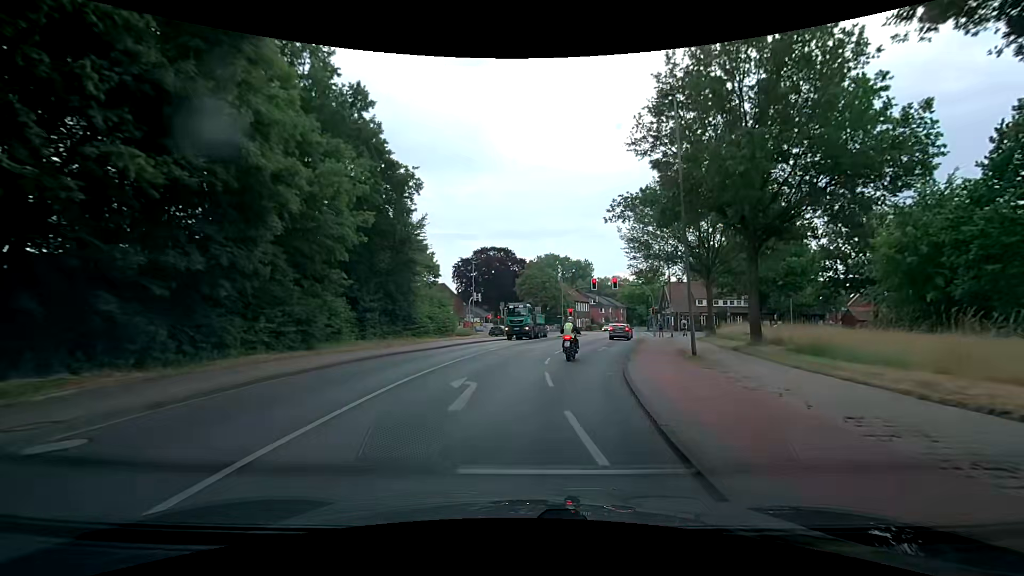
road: secondary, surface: asphalt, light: Day
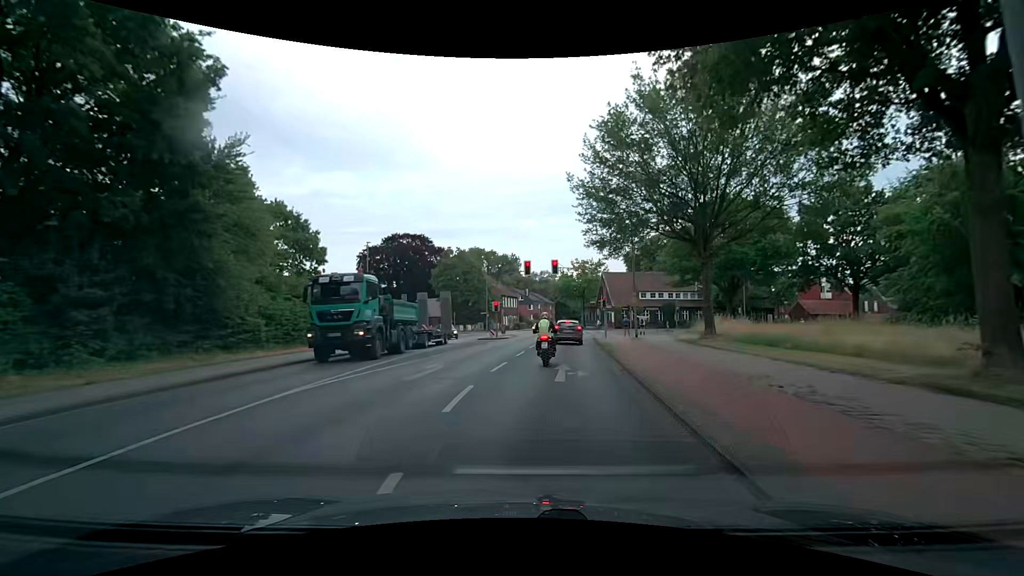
(+1.4, +15.5) m; +9°
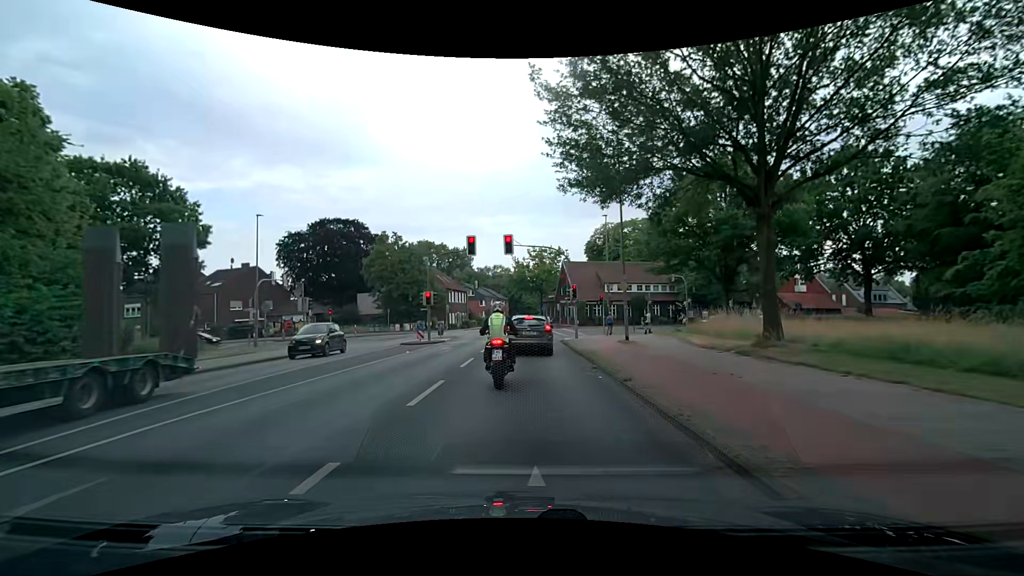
(+0.5, +11.4) m; +4°
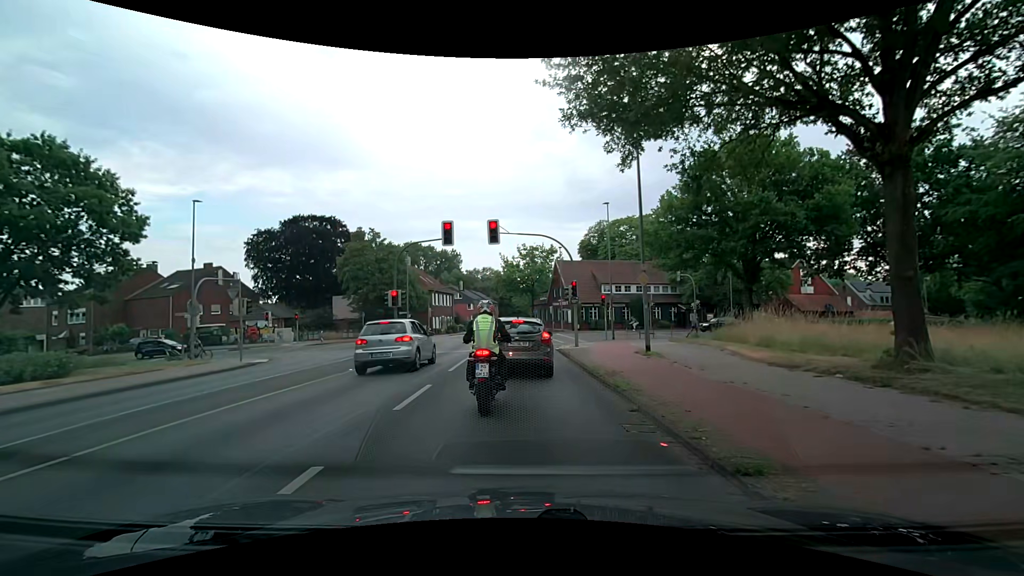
(+0.1, +5.7) m; +1°
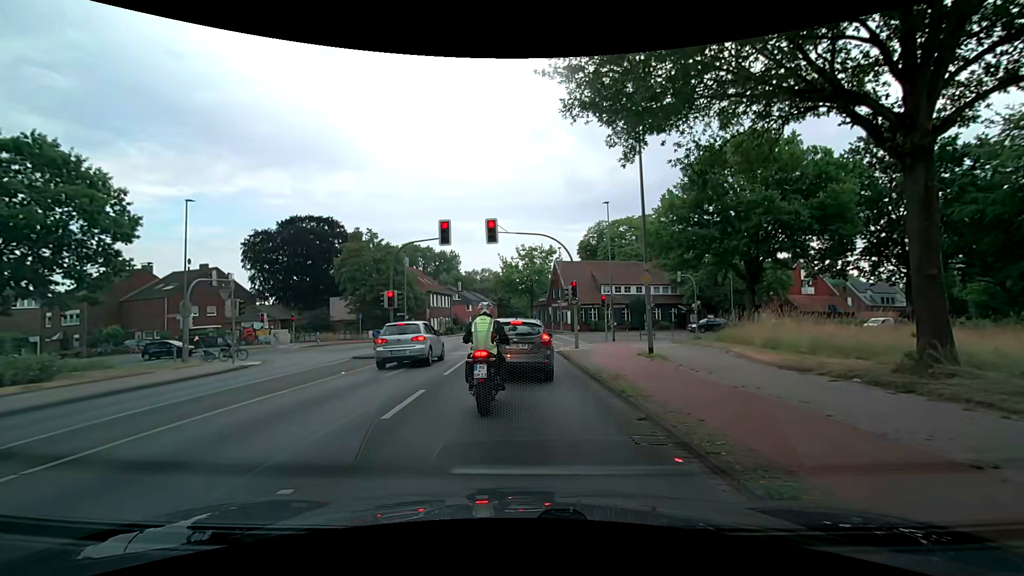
(0.0, +0.6) m; 0°
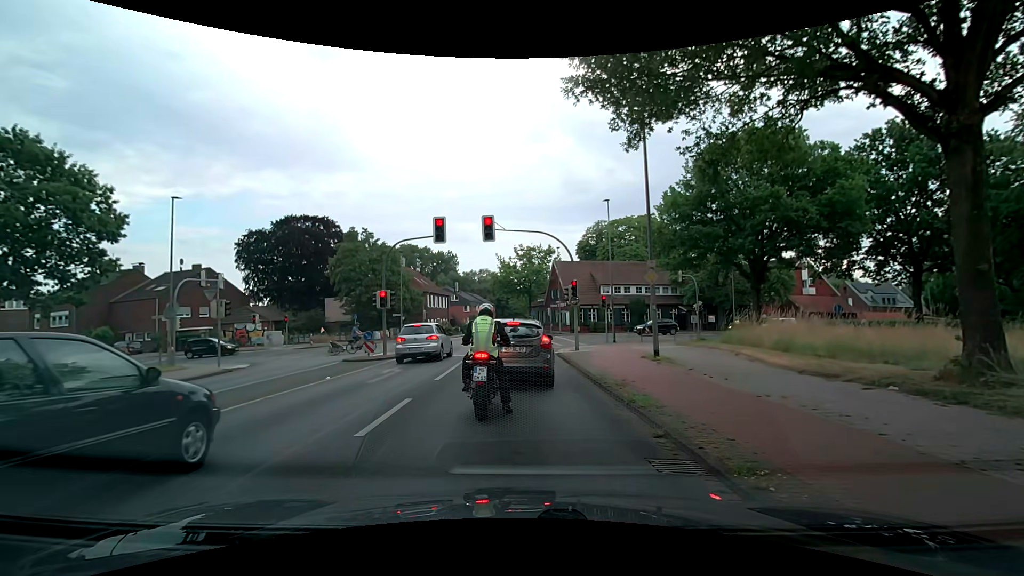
(0.0, +1.0) m; 0°
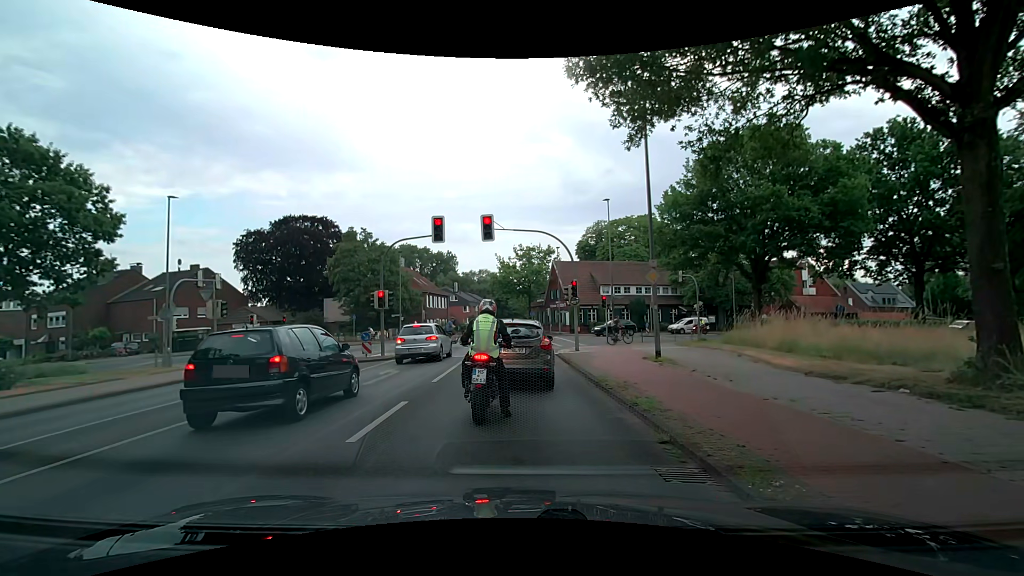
(0.0, +0.3) m; 0°
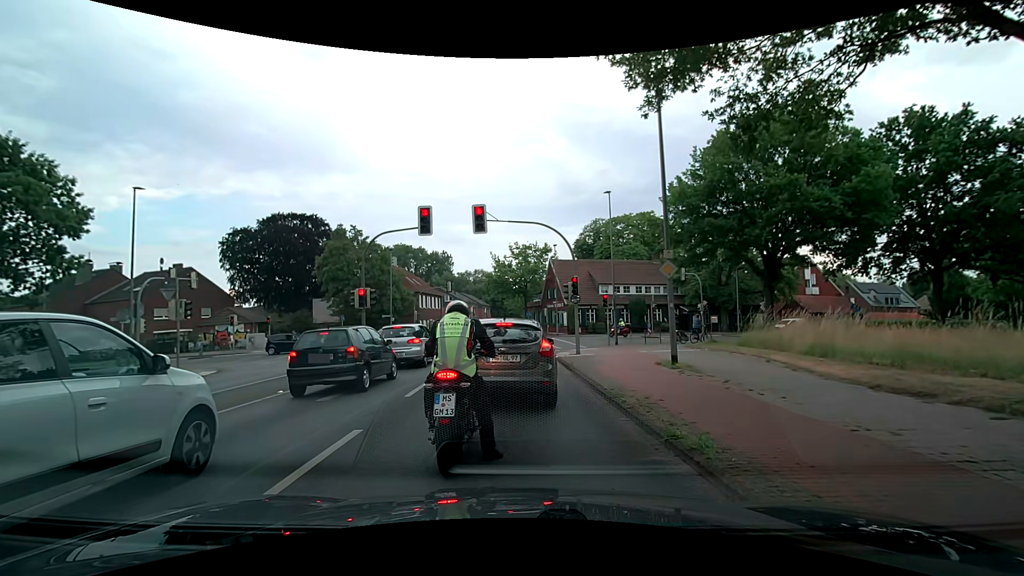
(0.0, +2.2) m; 0°
